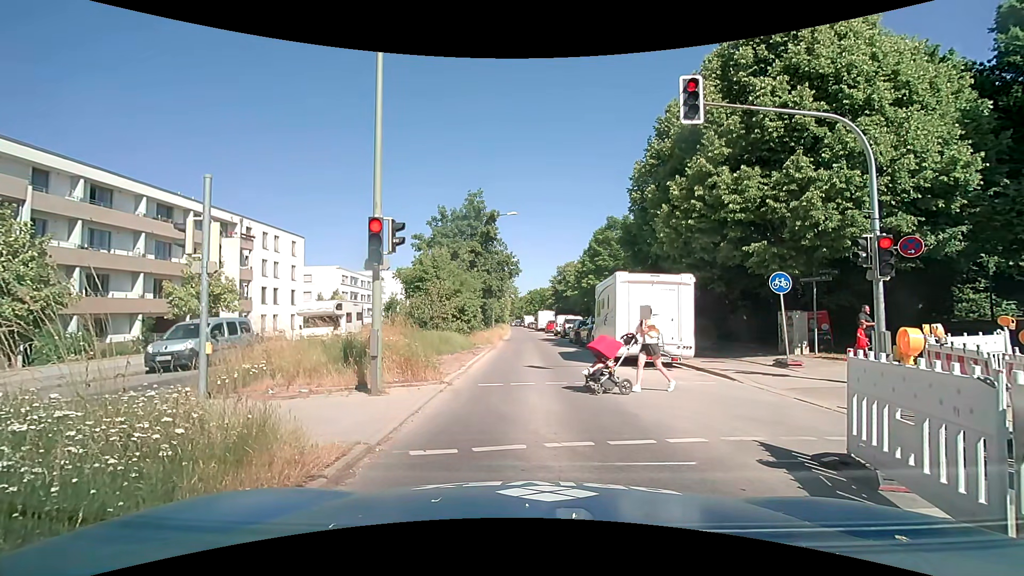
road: secondary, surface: asphalt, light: Day
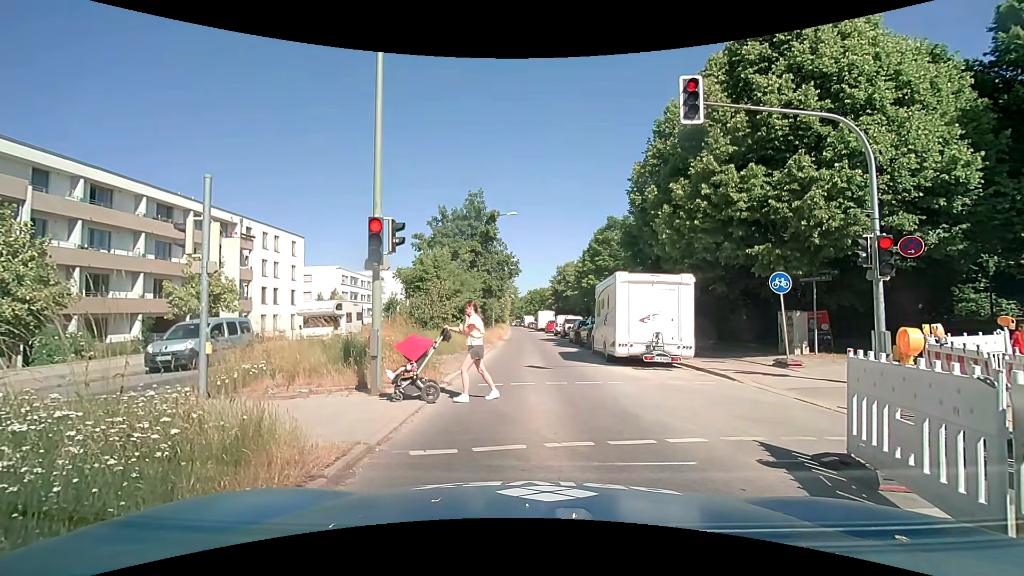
(0.0, 0.0) m; 0°
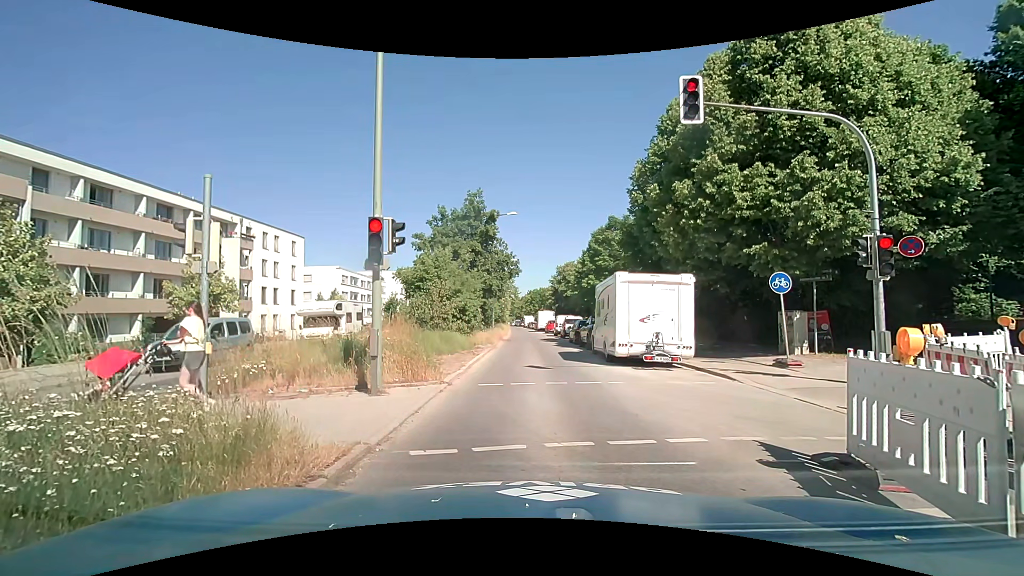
(0.0, 0.0) m; 0°
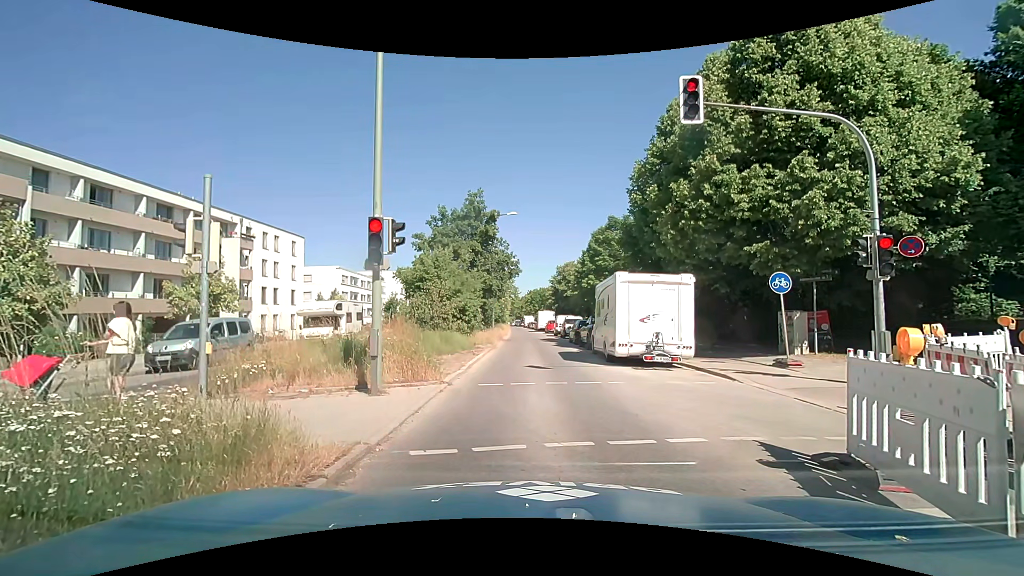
(0.0, 0.0) m; 0°
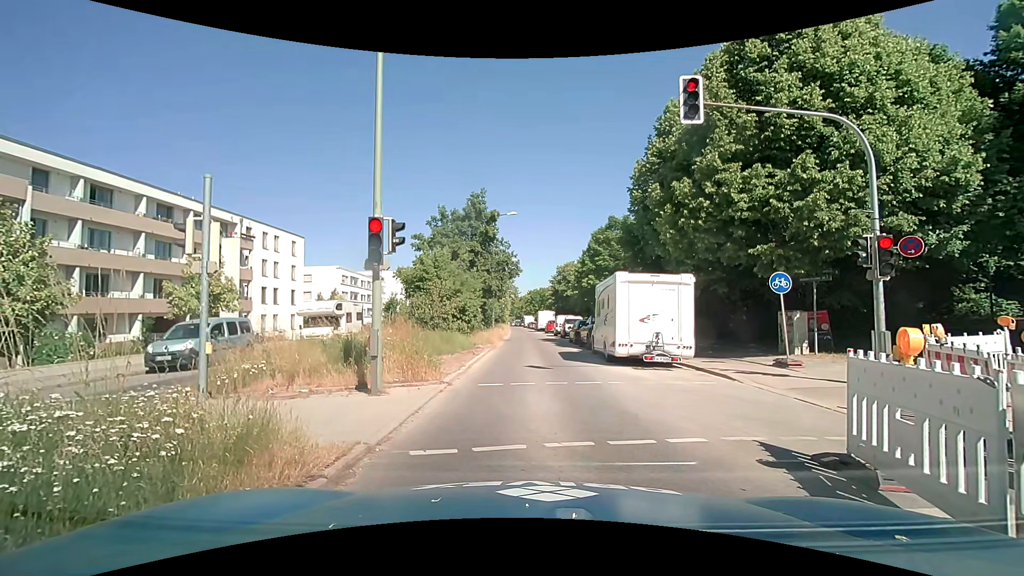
(0.0, 0.0) m; 0°
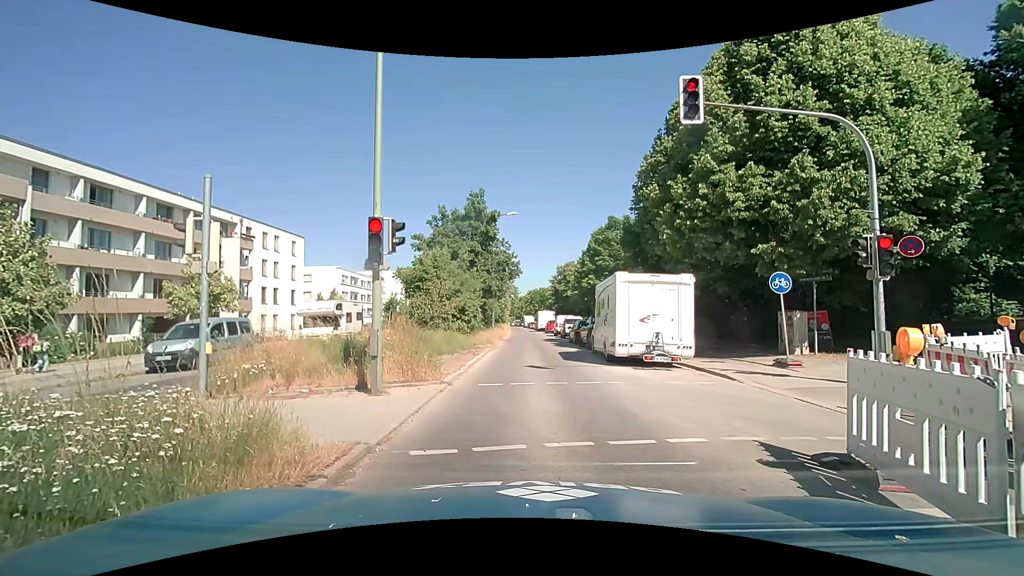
(0.0, 0.0) m; 0°
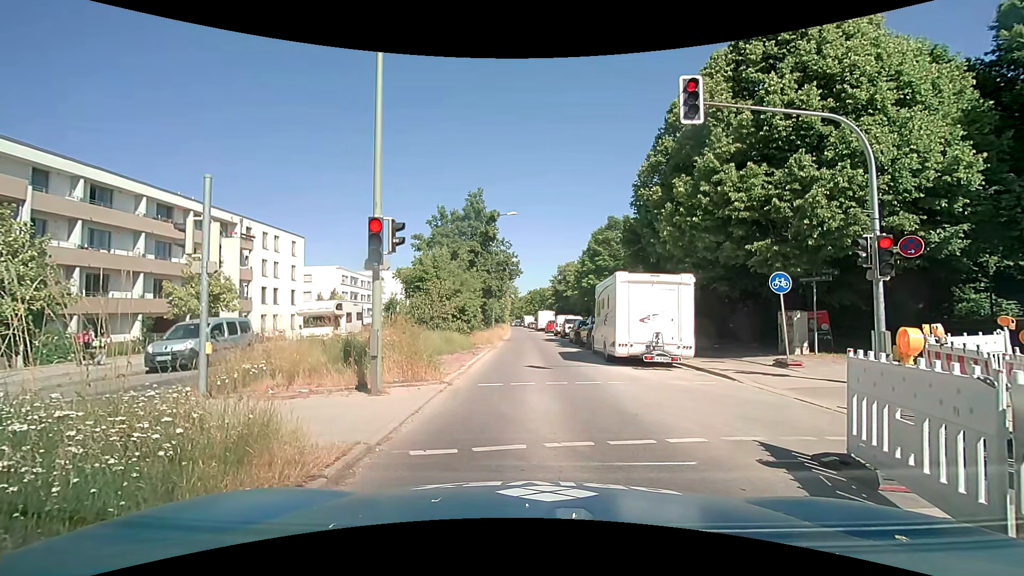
(0.0, 0.0) m; 0°
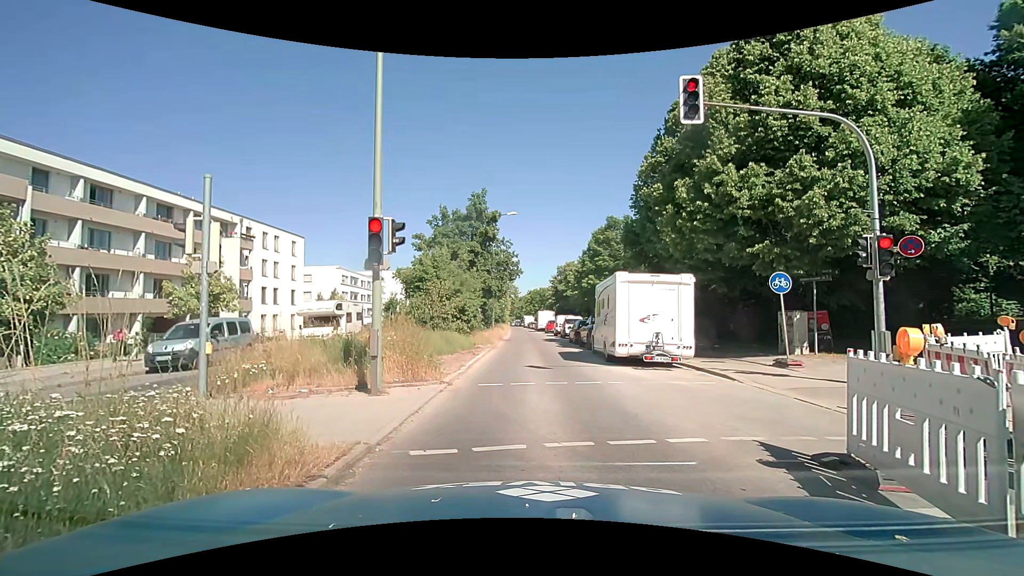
(0.0, 0.0) m; 0°
(0, +10) (-1, +20) (-1, +30) (-1, +40) (-2, +50) (-2, +60) (-3, +70) (-3, +80) (-4, +90) (-5, +100) m
